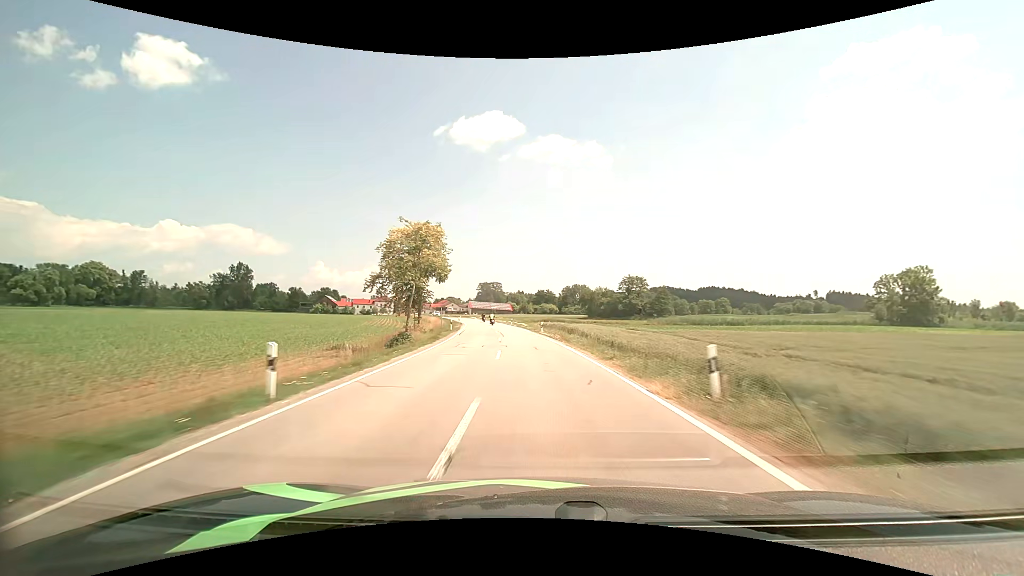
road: secondary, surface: asphalt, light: Day
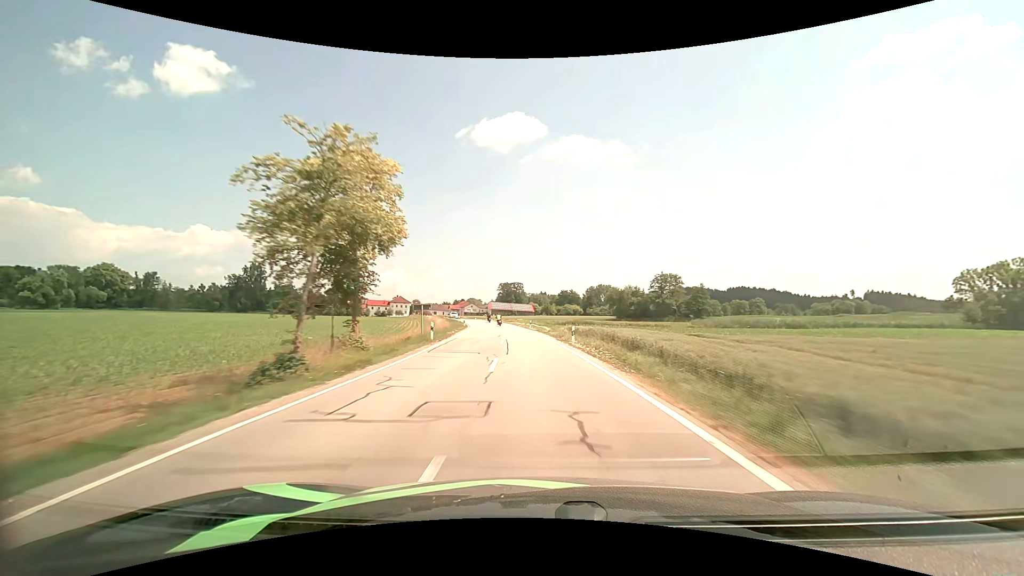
(-0.3, +14.6) m; -3°
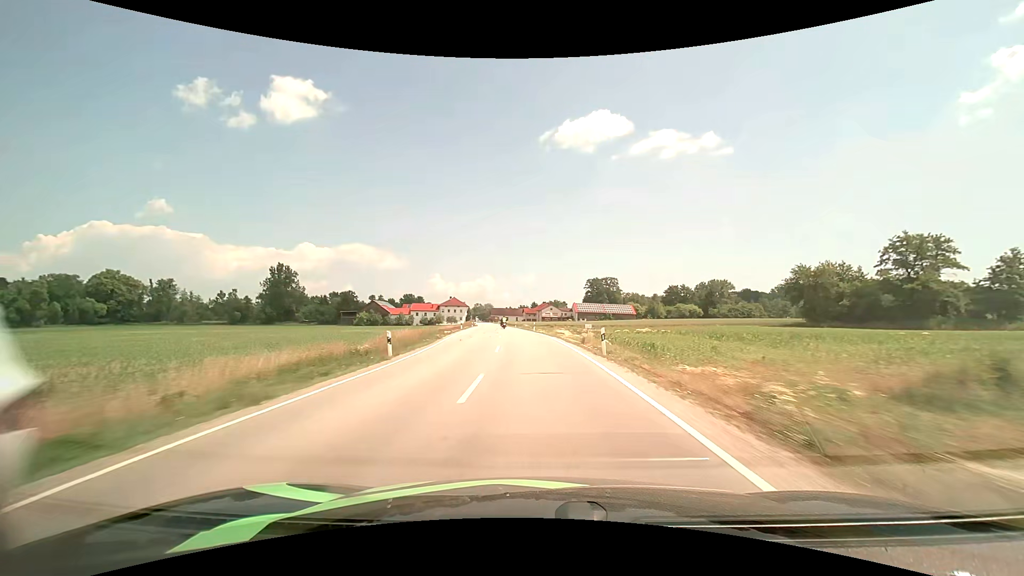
(-6.0, +72.4) m; -10°
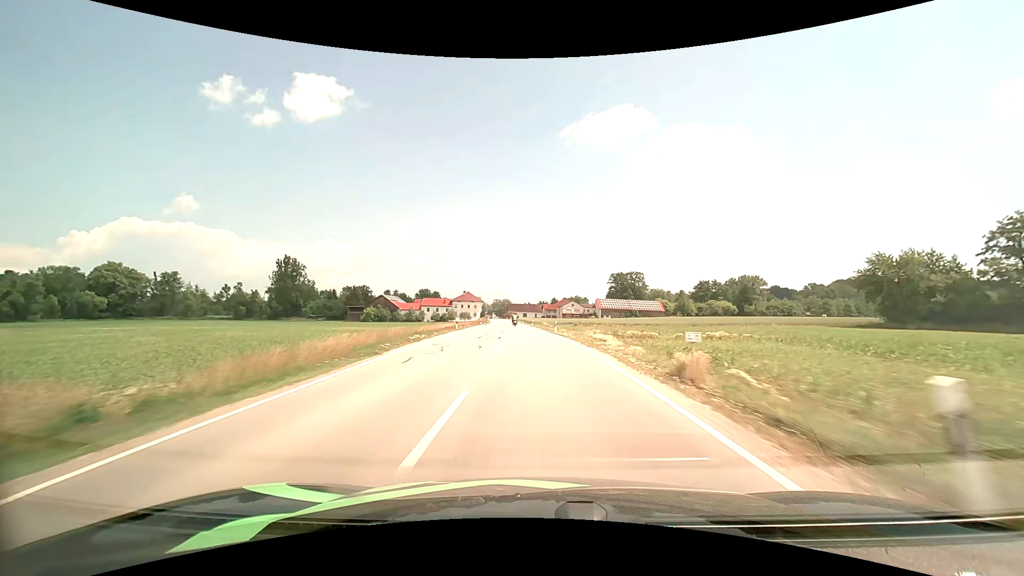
(-0.3, +14.5) m; -2°
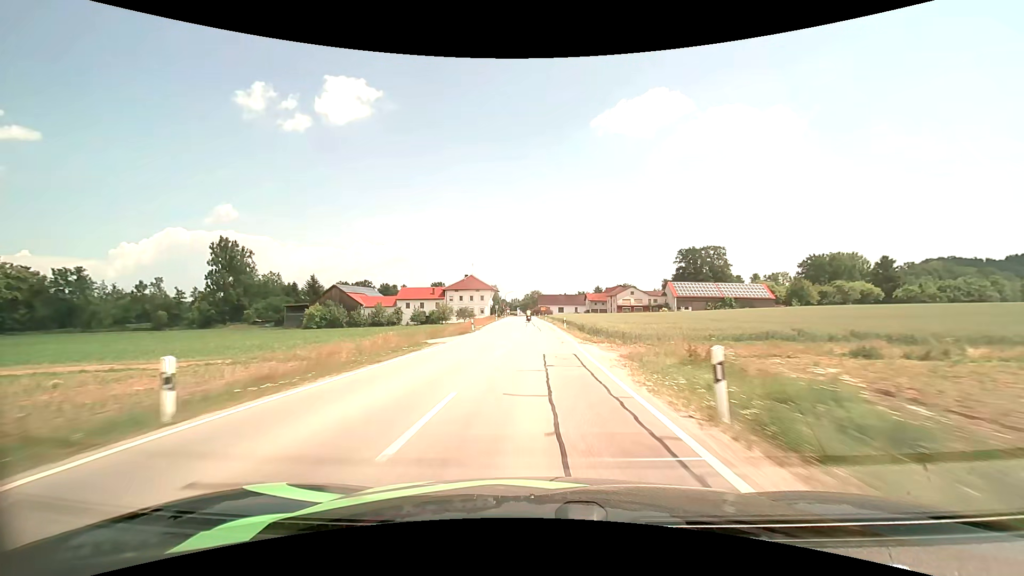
(-3.0, +68.1) m; -4°
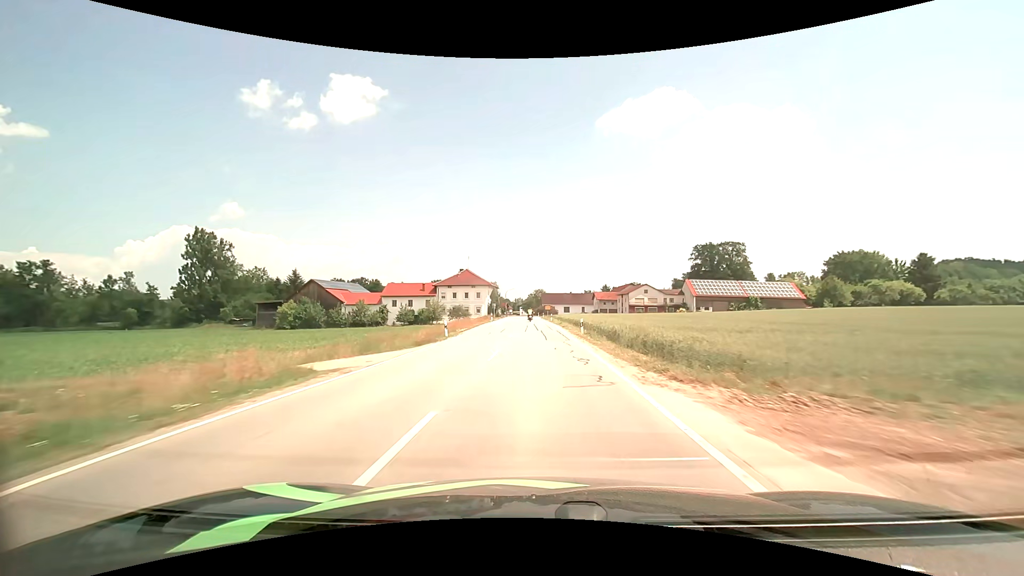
(-0.1, +13.4) m; 0°
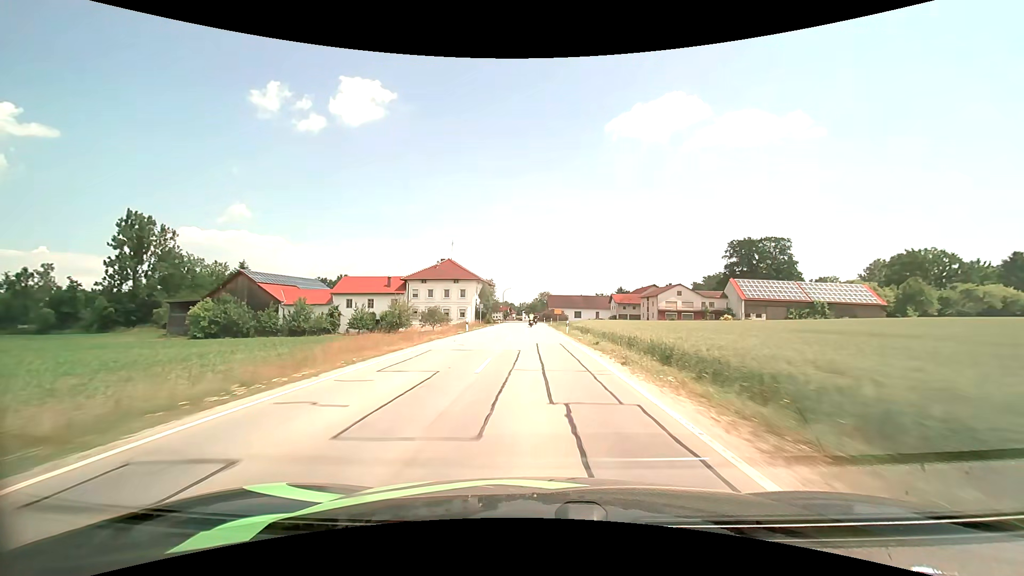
(-0.2, +26.4) m; -1°
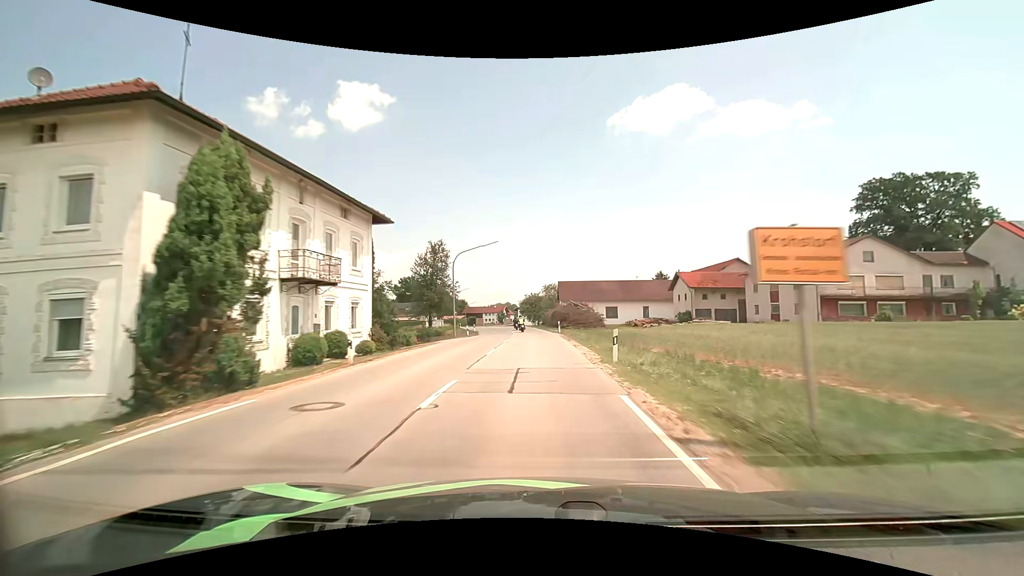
(-0.2, +60.3) m; 0°
